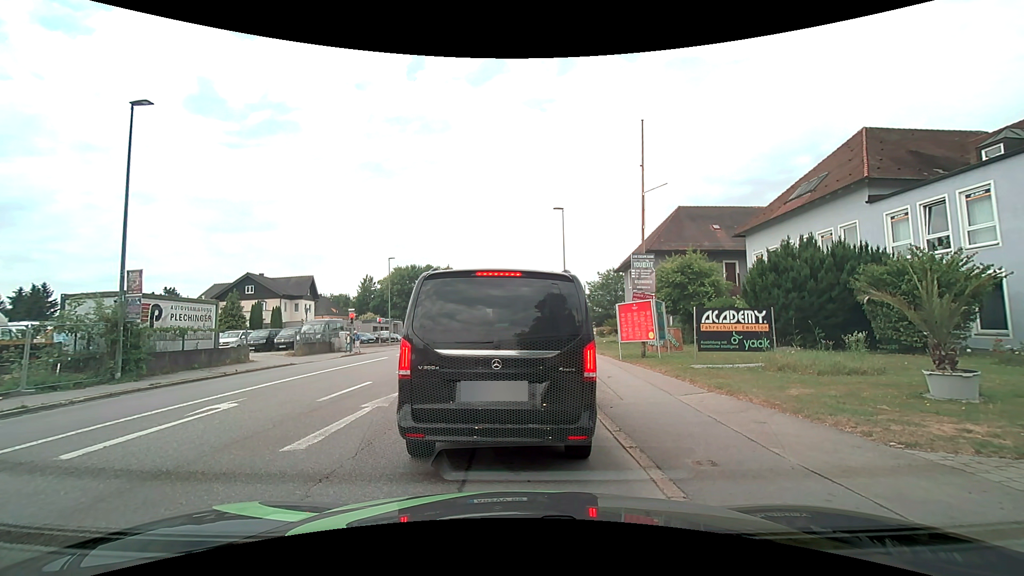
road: tertiary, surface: asphalt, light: Day
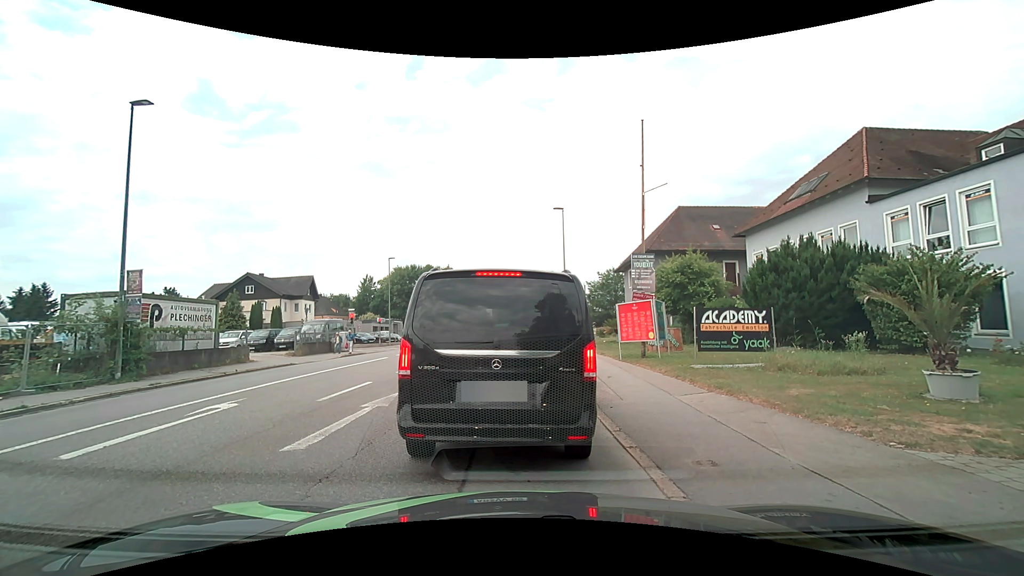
(0.0, 0.0) m; 0°
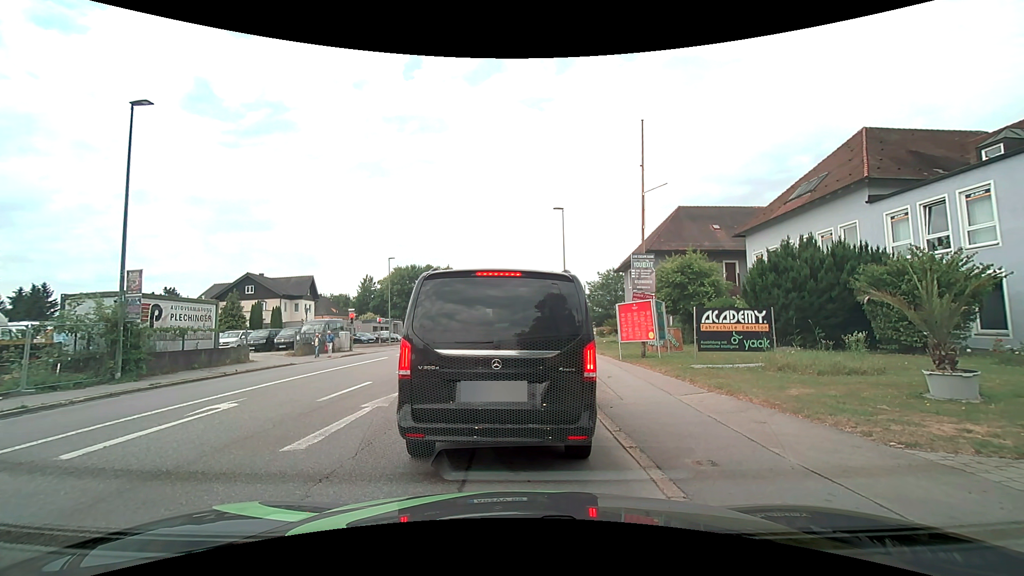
(0.0, 0.0) m; 0°
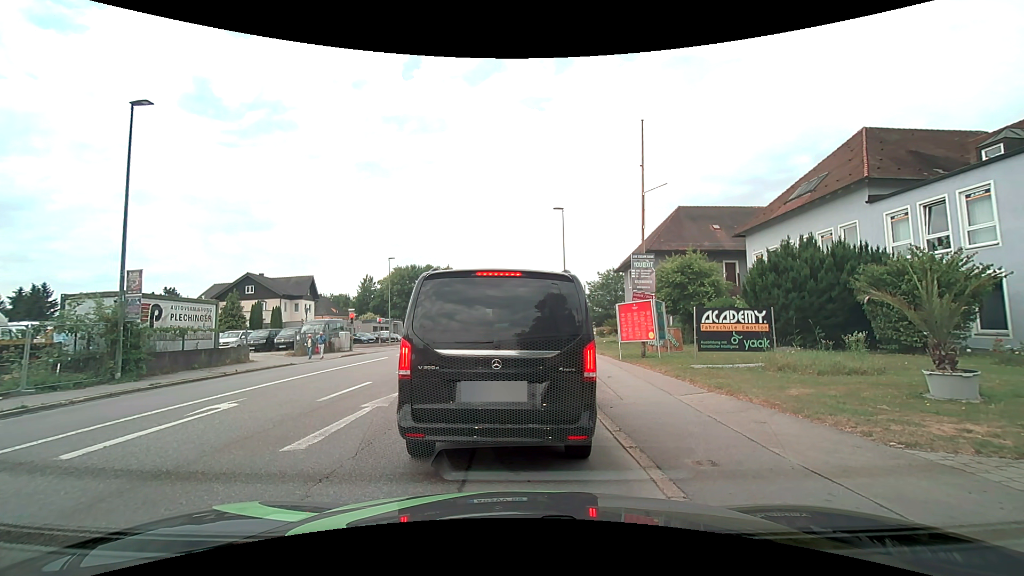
(0.0, 0.0) m; 0°
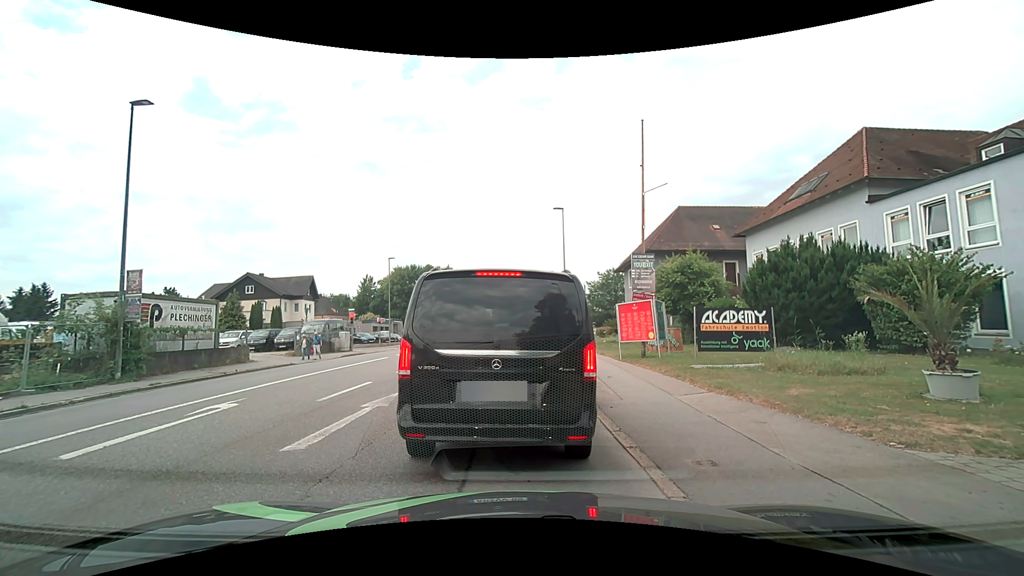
(0.0, 0.0) m; 0°
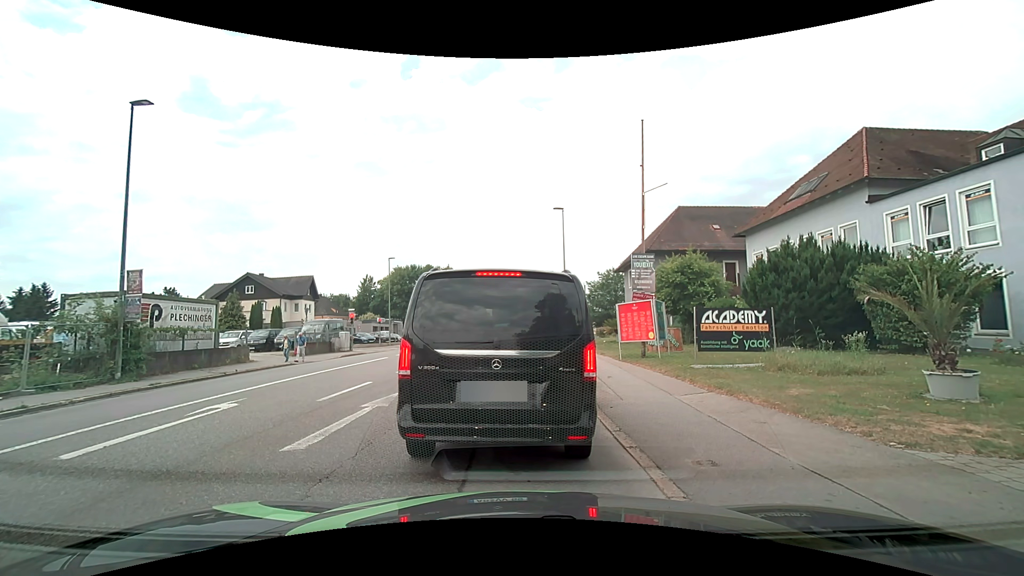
(0.0, 0.0) m; 0°
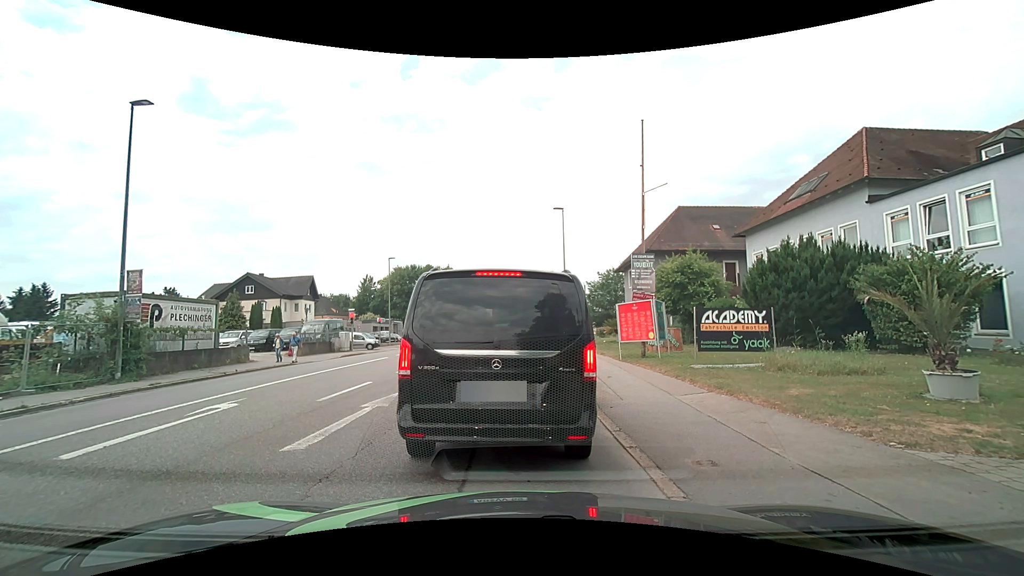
(0.0, 0.0) m; 0°
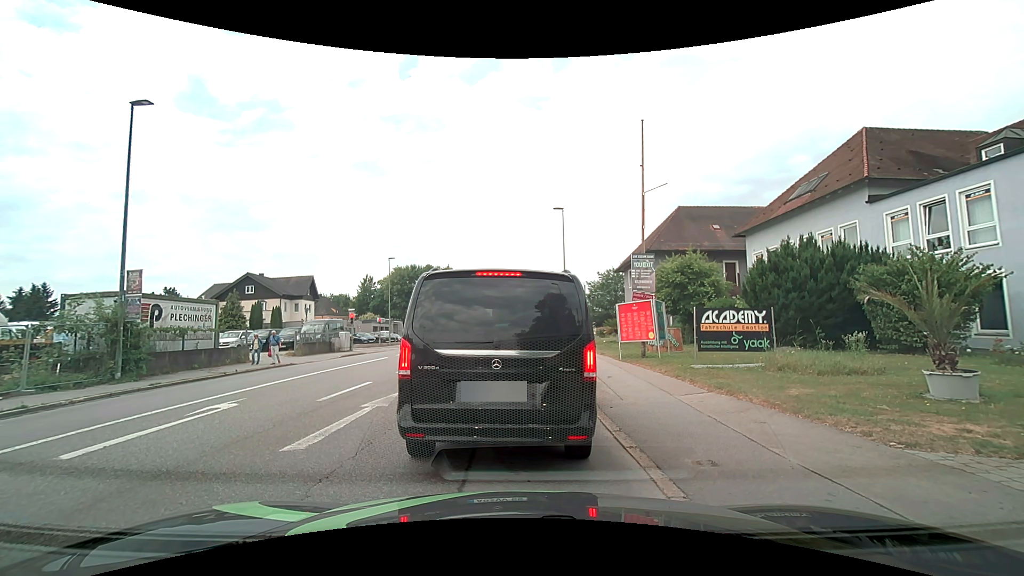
(0.0, 0.0) m; 0°
